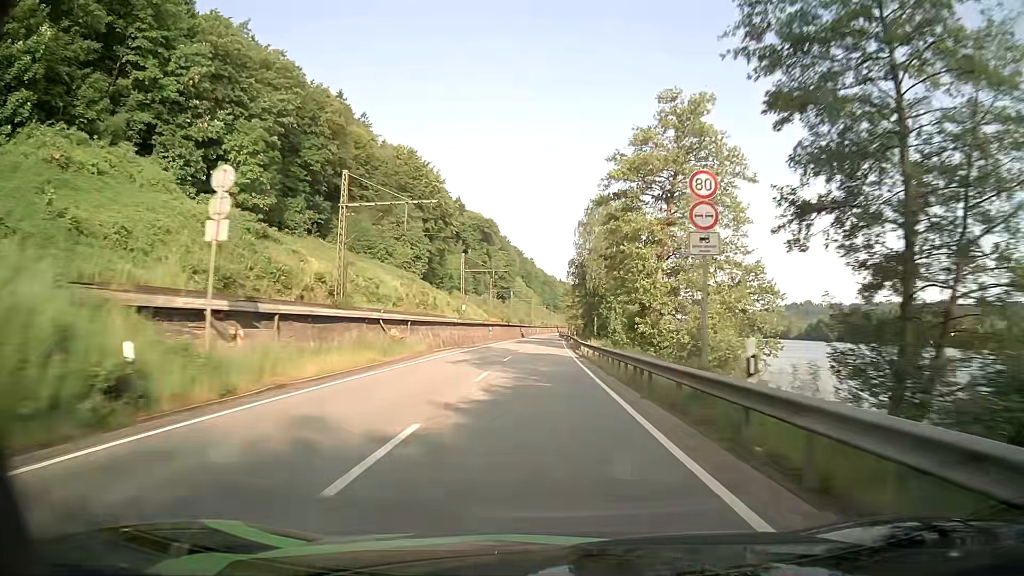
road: primary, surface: asphalt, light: Day
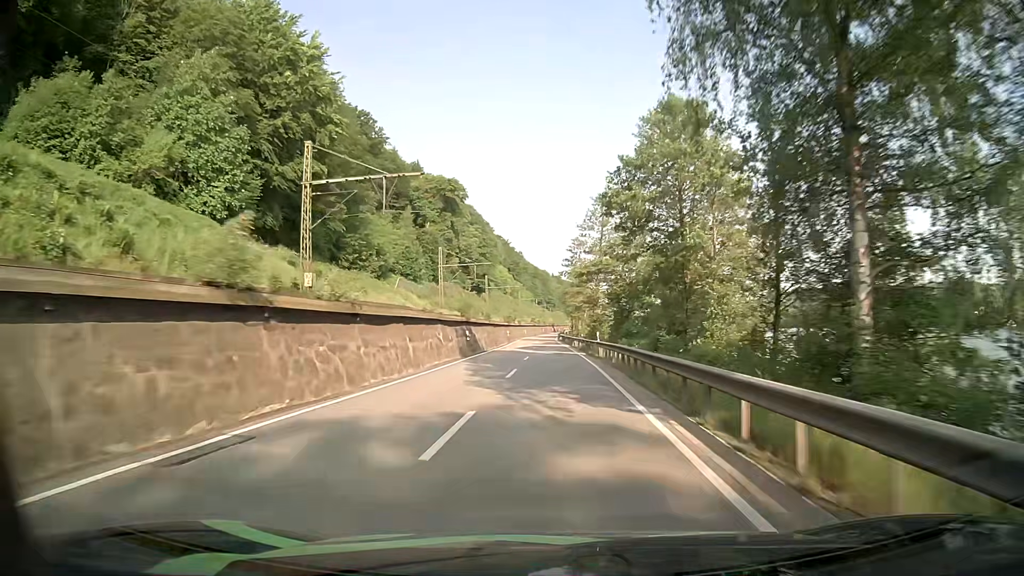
(-0.1, +70.0) m; 0°
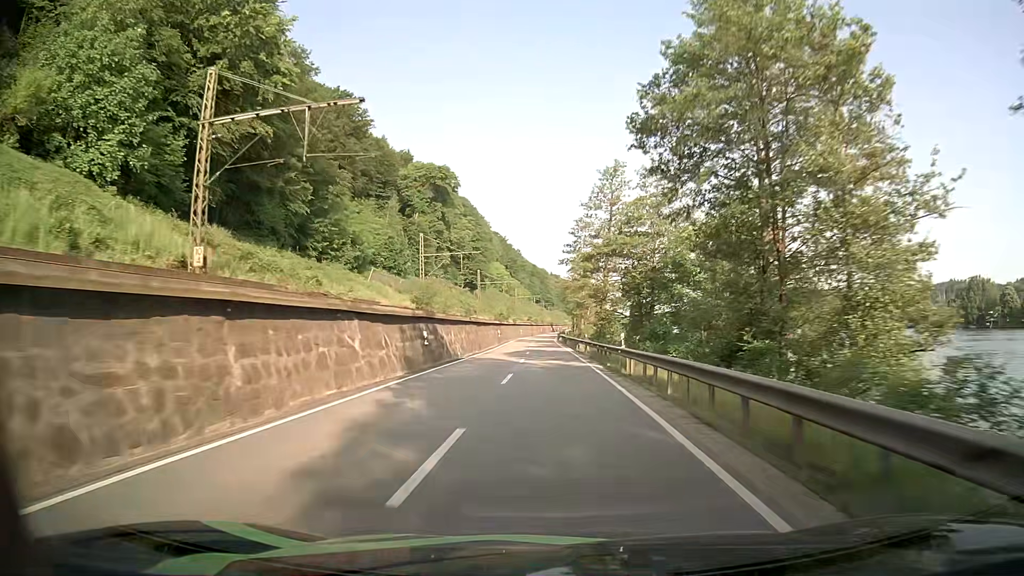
(0.0, +13.7) m; 0°
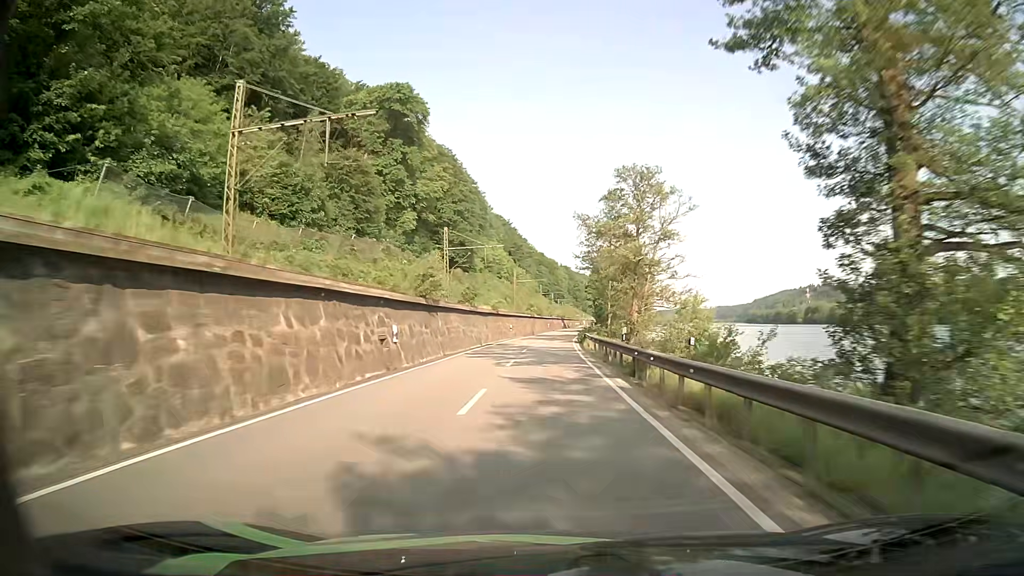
(-0.4, +54.8) m; -1°
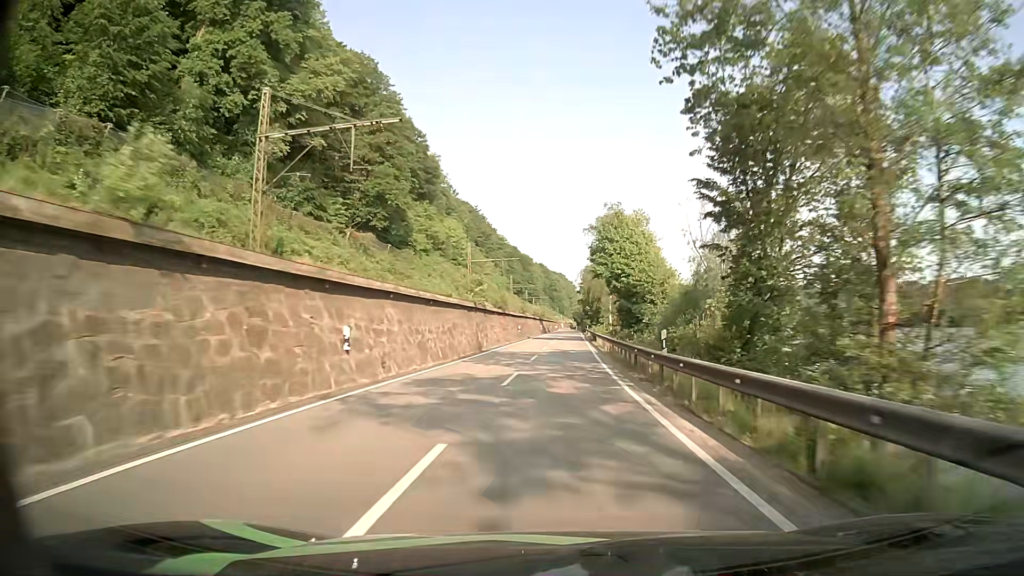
(+0.2, +54.2) m; +2°
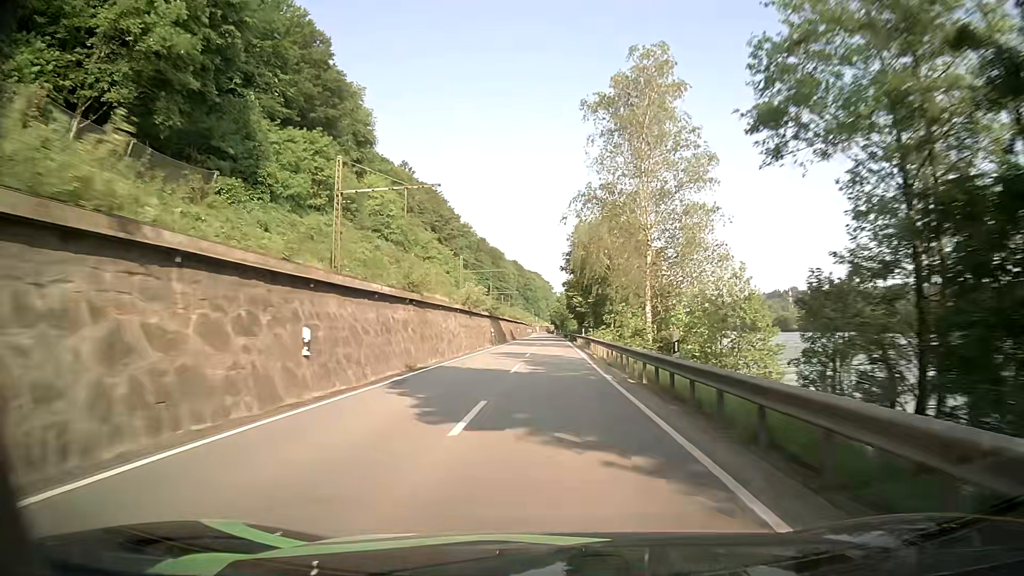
(+1.1, +55.1) m; +1°
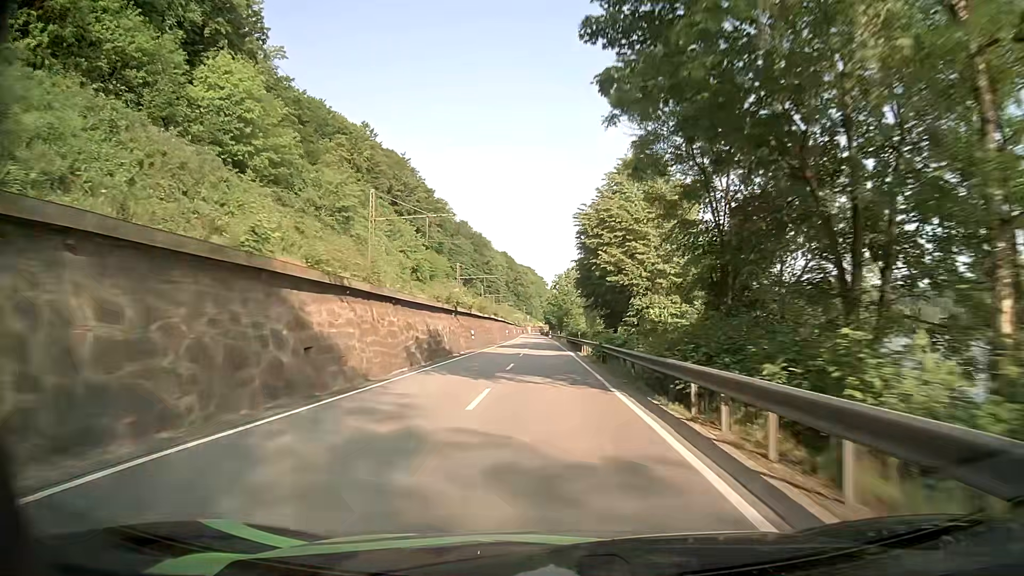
(+0.7, +56.9) m; +1°
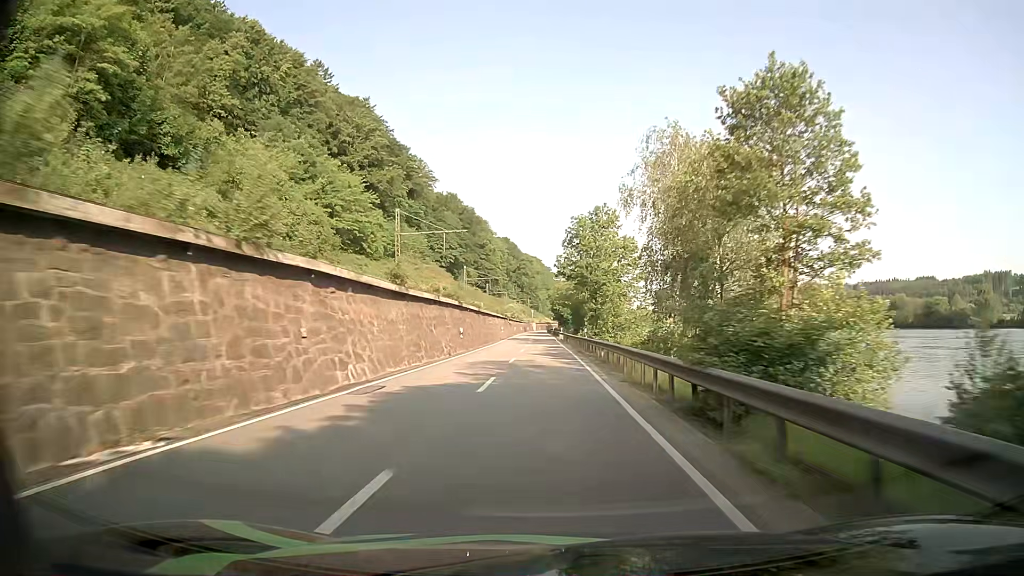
(-0.3, +57.1) m; -1°
(0, +10) (0, +20) (0, +30) (0, +40) (0, +50) (-1, +60) (-1, +70) (-1, +80) (-1, +90) (-1, +100) m
